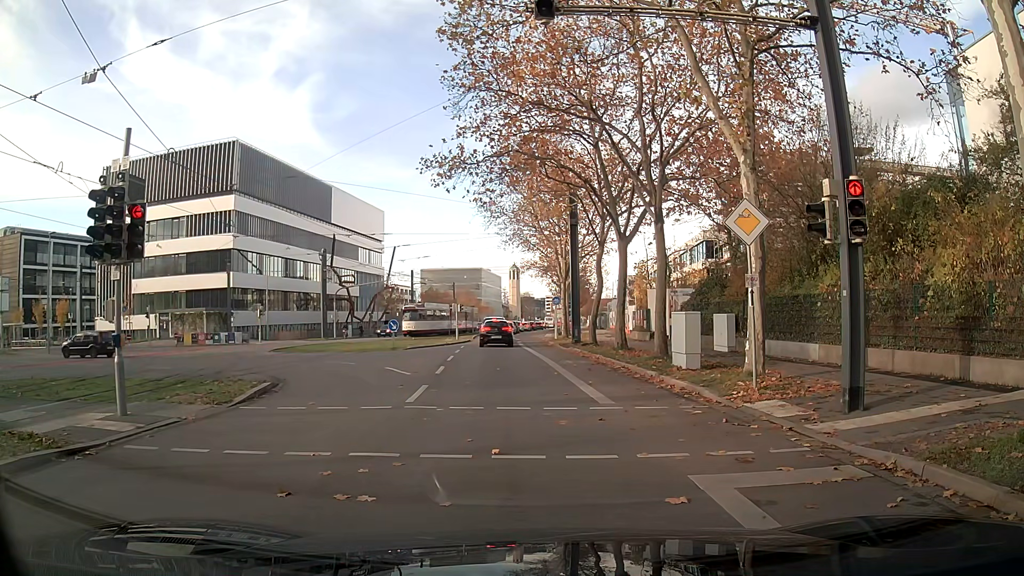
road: secondary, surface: asphalt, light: Day
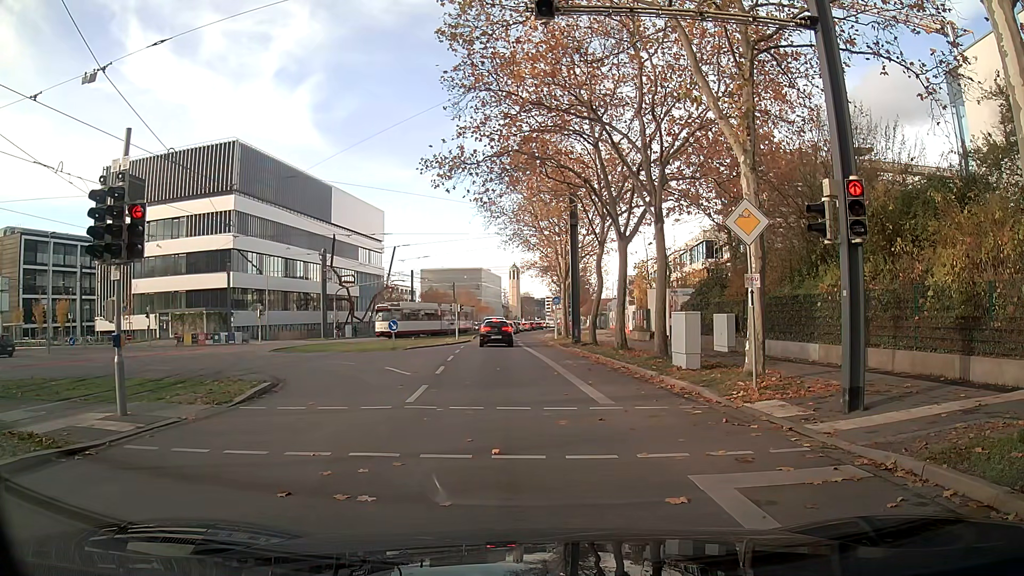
(0.0, 0.0) m; 0°
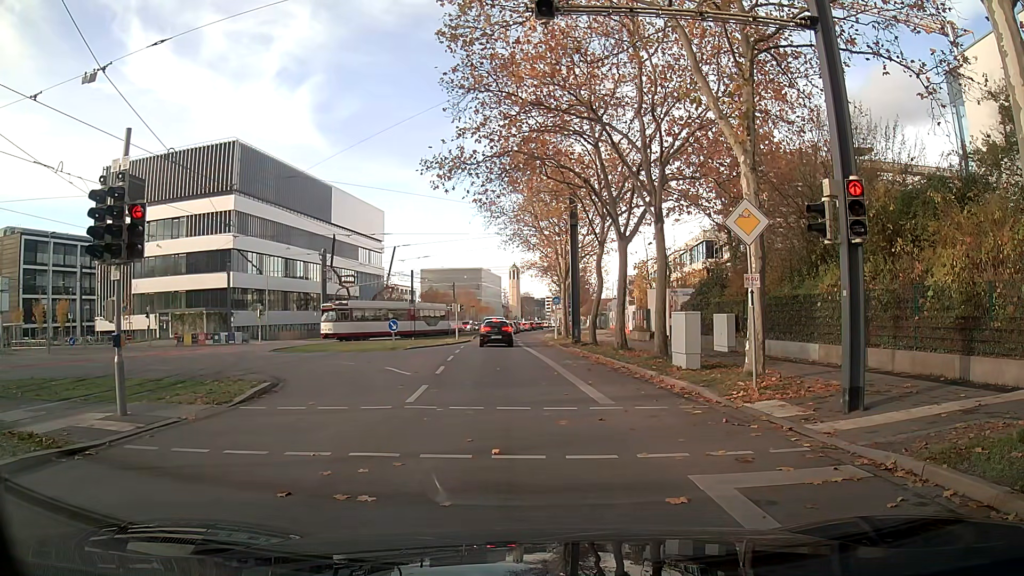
(0.0, 0.0) m; 0°
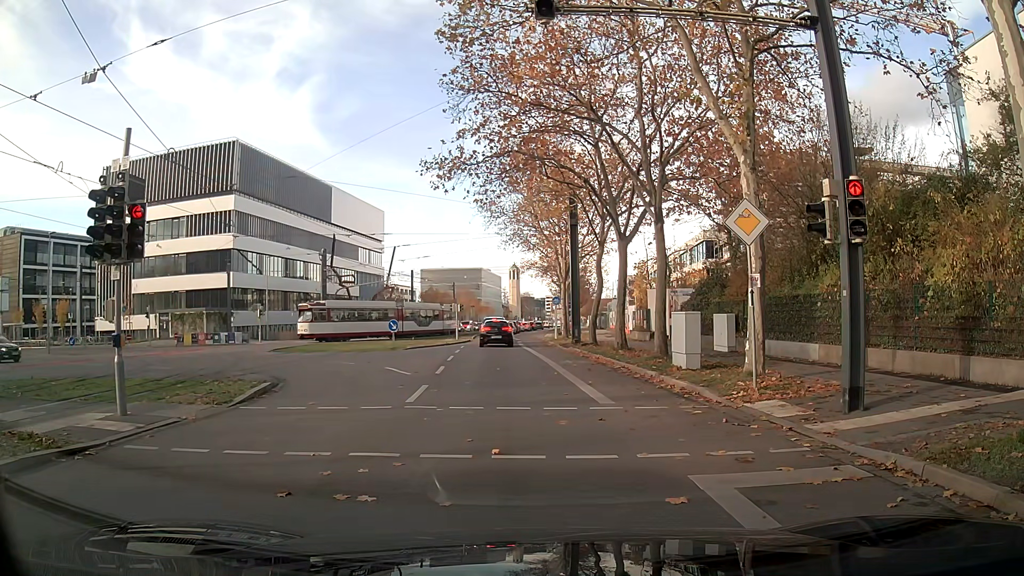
(0.0, 0.0) m; 0°
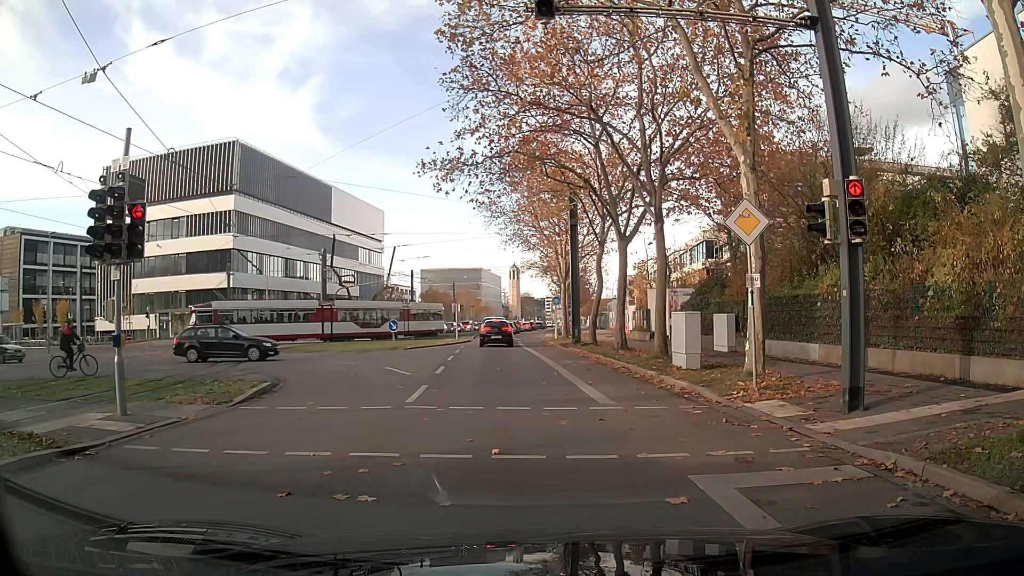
(0.0, 0.0) m; 0°
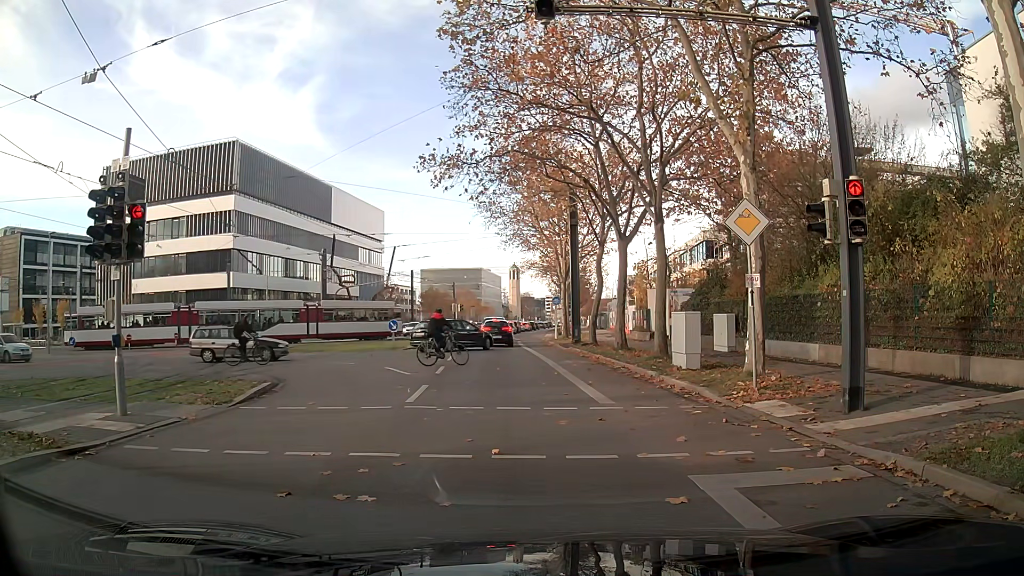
(0.0, 0.0) m; 0°
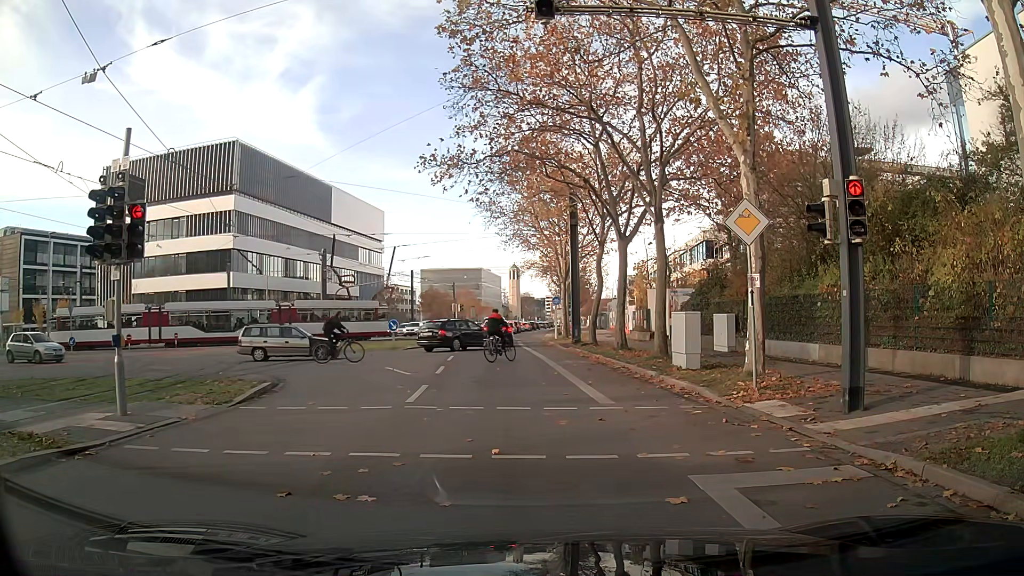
(0.0, 0.0) m; 0°
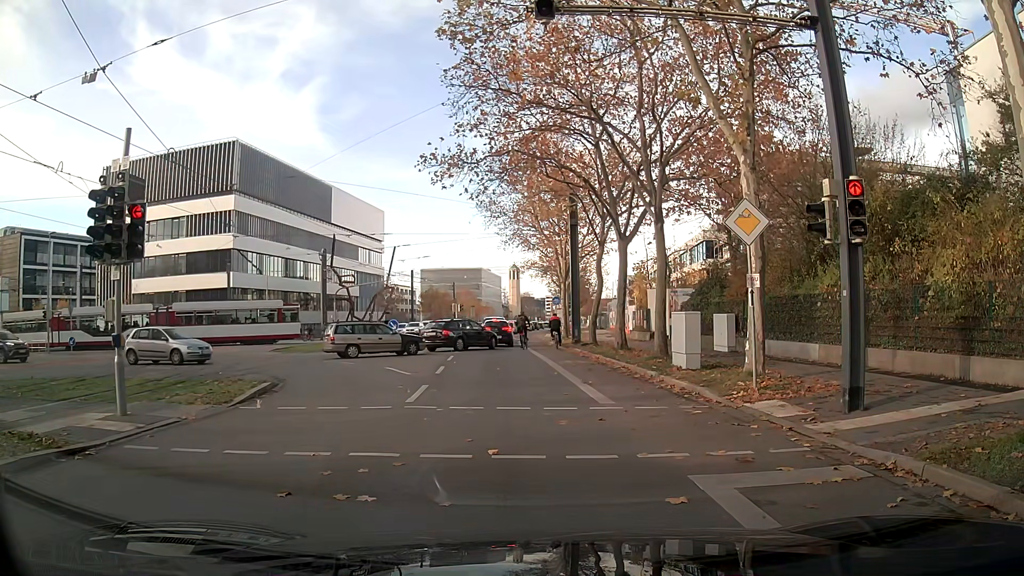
(0.0, 0.0) m; 0°
(0, +10) (-1, +20) (-2, +30) (-3, +40) (-3, +50) (-4, +60) (-5, +70) (-4, +80) (-4, +90) (-3, +100) m
